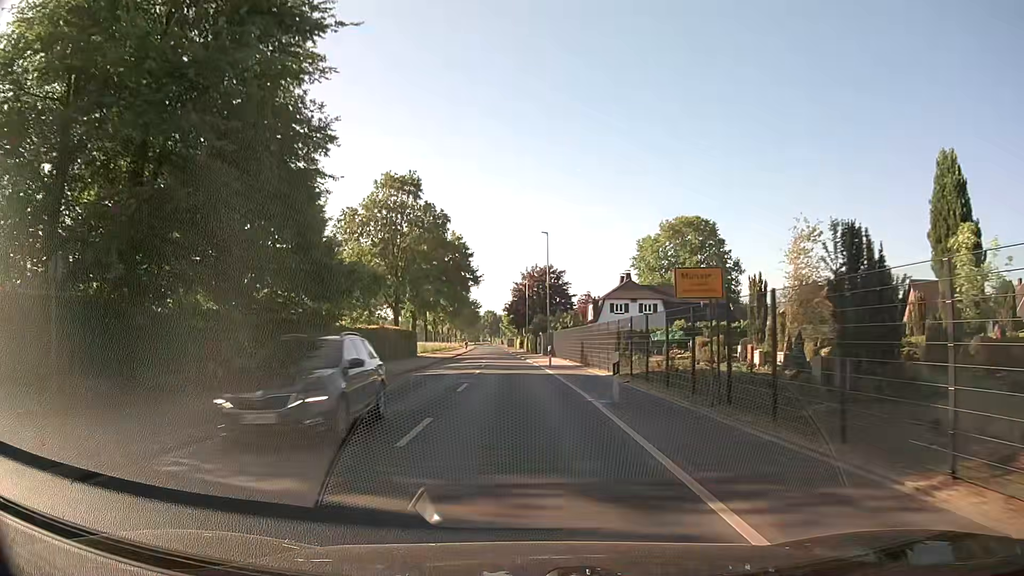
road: secondary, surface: asphalt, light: Day
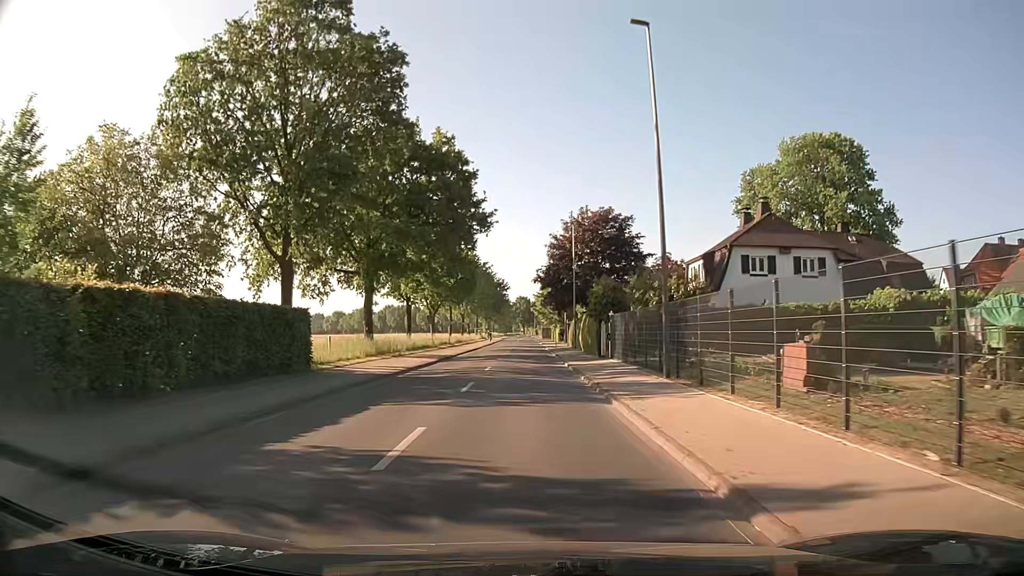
(-1.2, +38.0) m; -3°
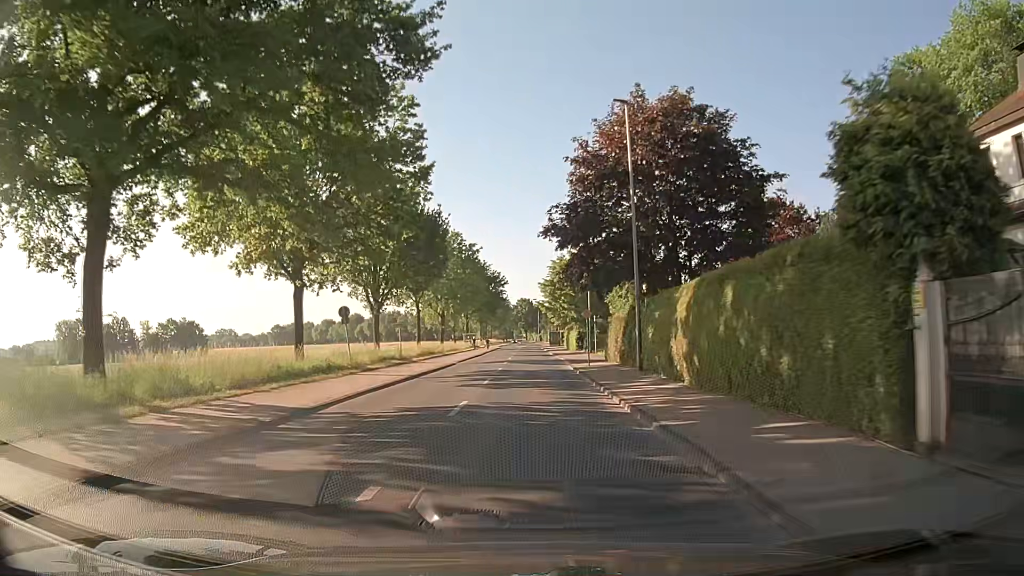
(-0.2, +30.6) m; 0°
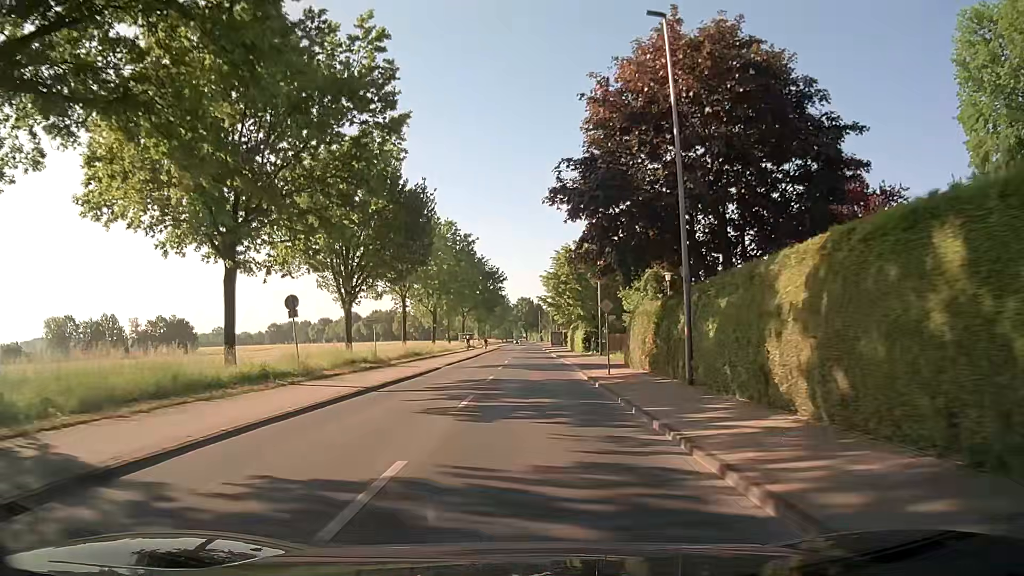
(-0.1, +7.7) m; -1°
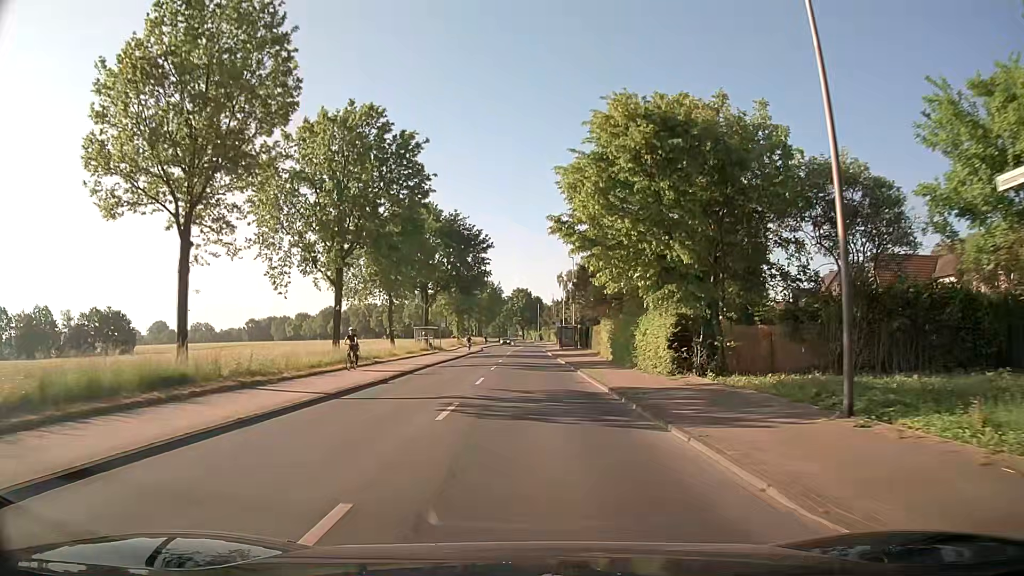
(+0.6, +38.2) m; +1°
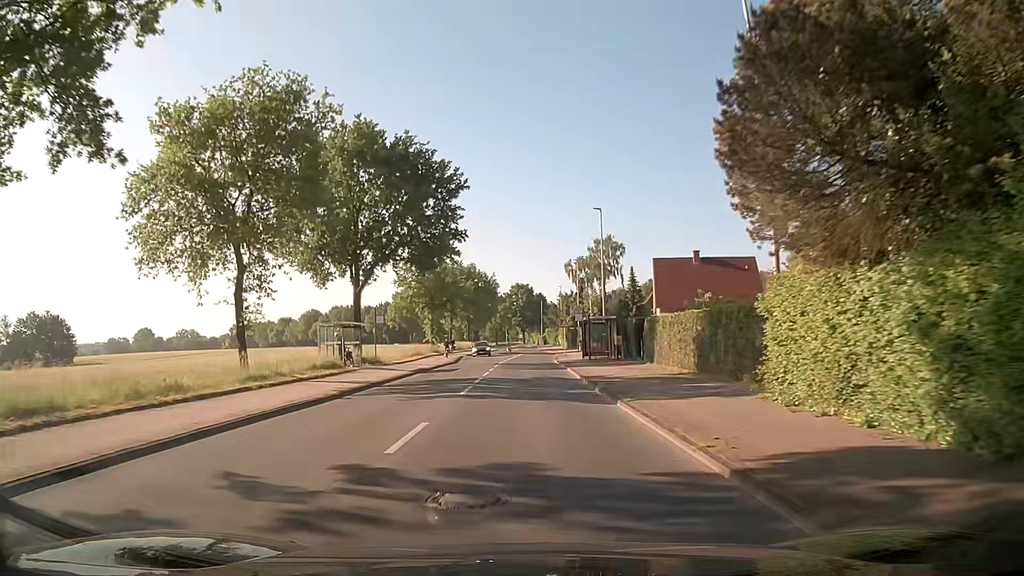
(0.0, +30.5) m; 0°
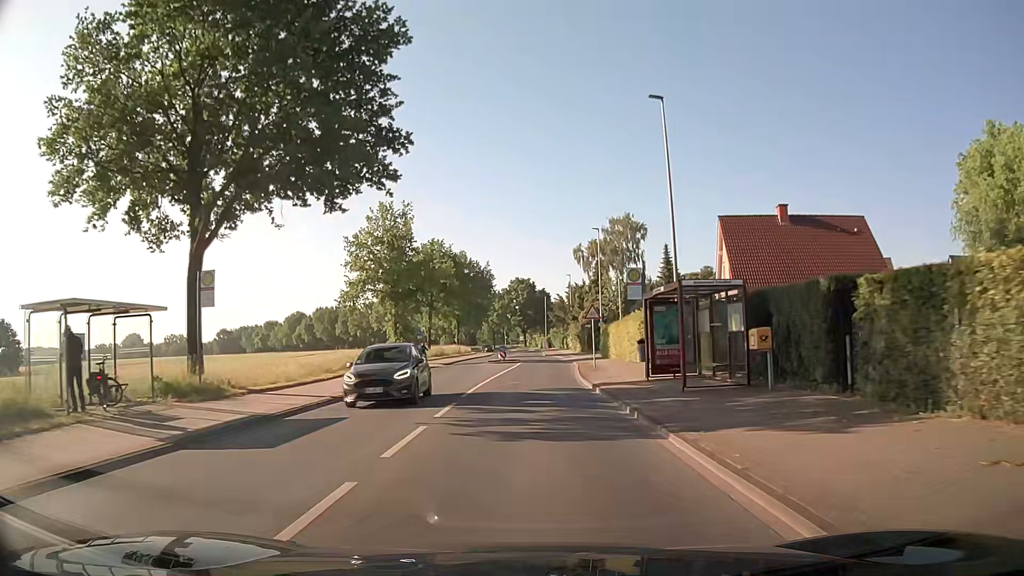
(-0.2, +22.8) m; -1°
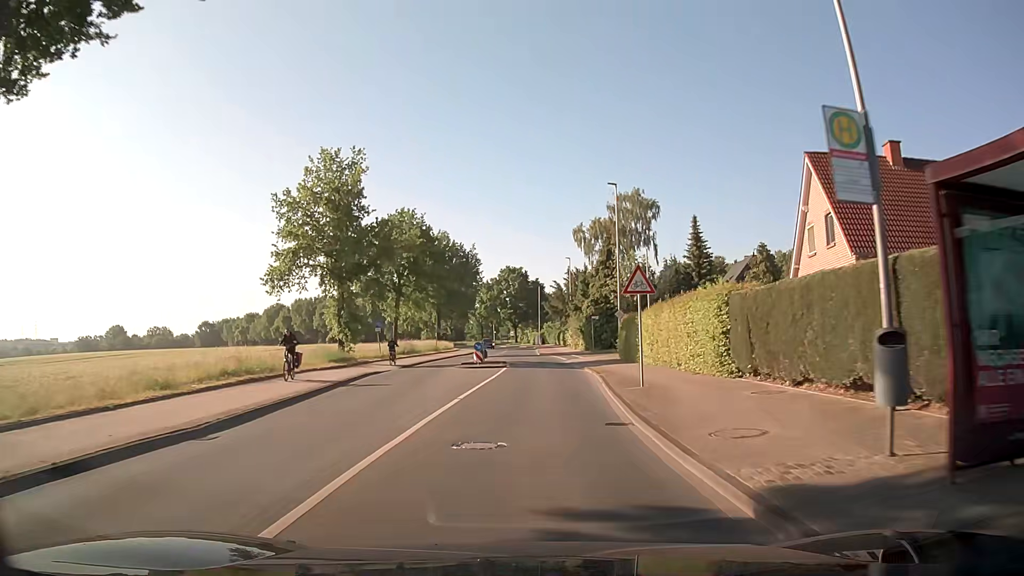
(+0.1, +15.2) m; +1°
(0, +10) (0, +20) (+1, +30) (0, +40) (0, +50) (-1, +60) (-1, +70) (-1, +80) (-1, +90) (-1, +100) m
